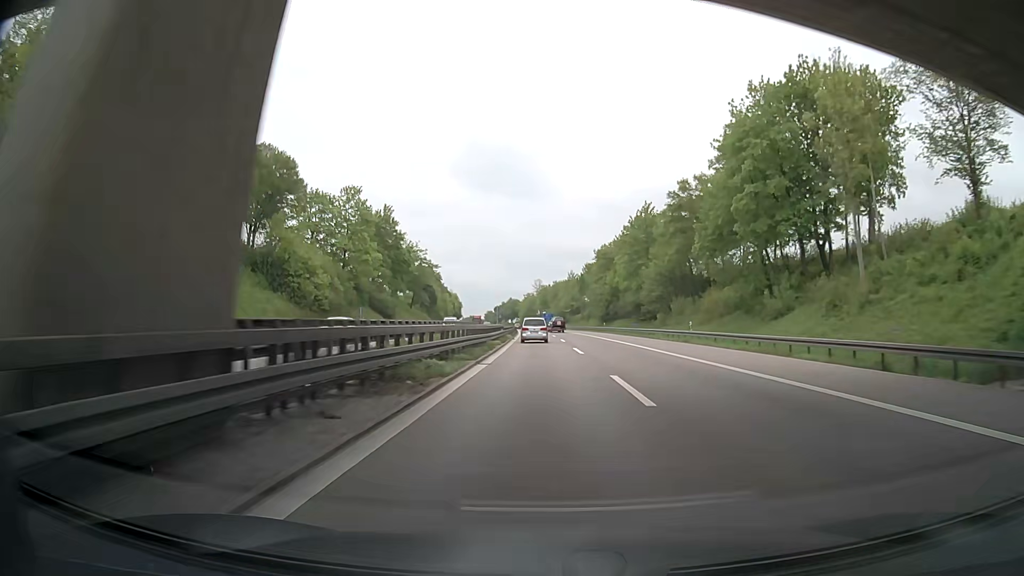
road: motorway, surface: asphalt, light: Day
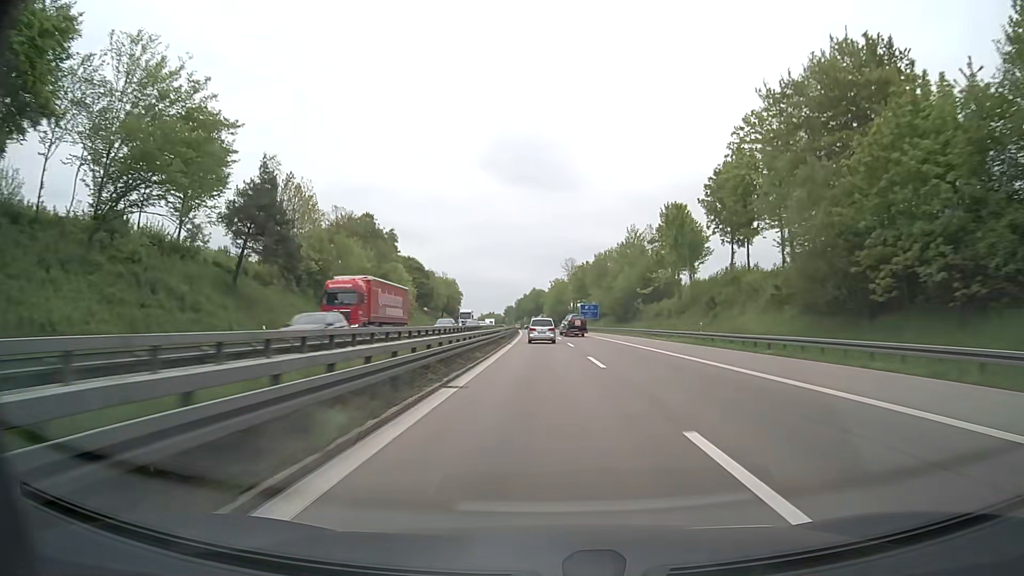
(-2.3, +99.1) m; -2°
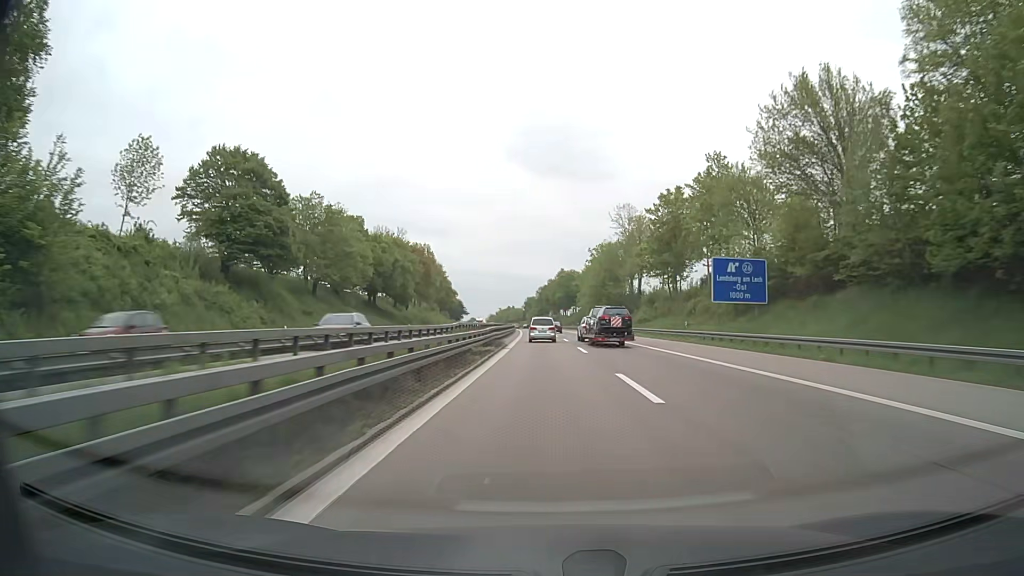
(-2.2, +99.4) m; -3°
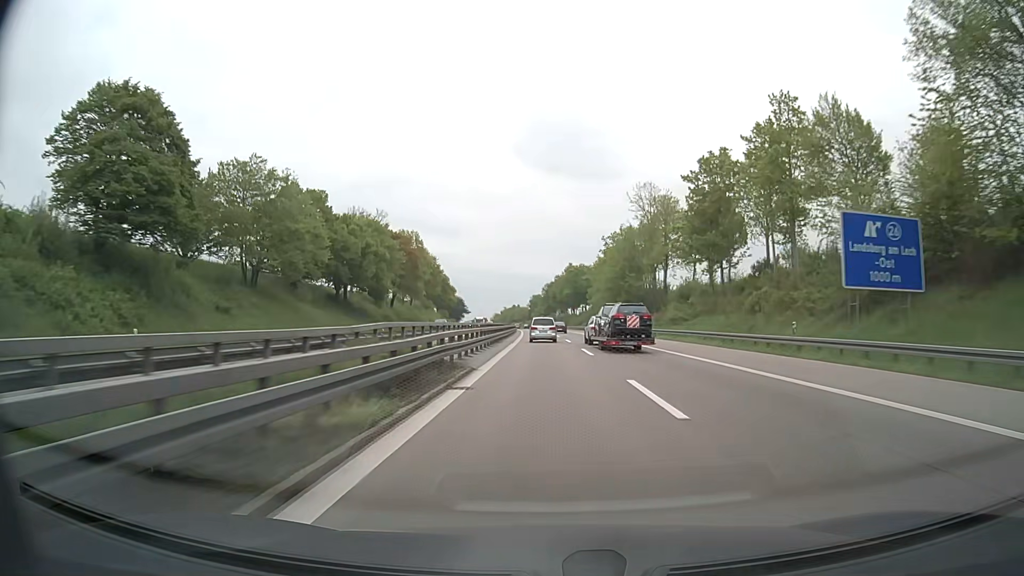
(0.0, +19.9) m; 0°
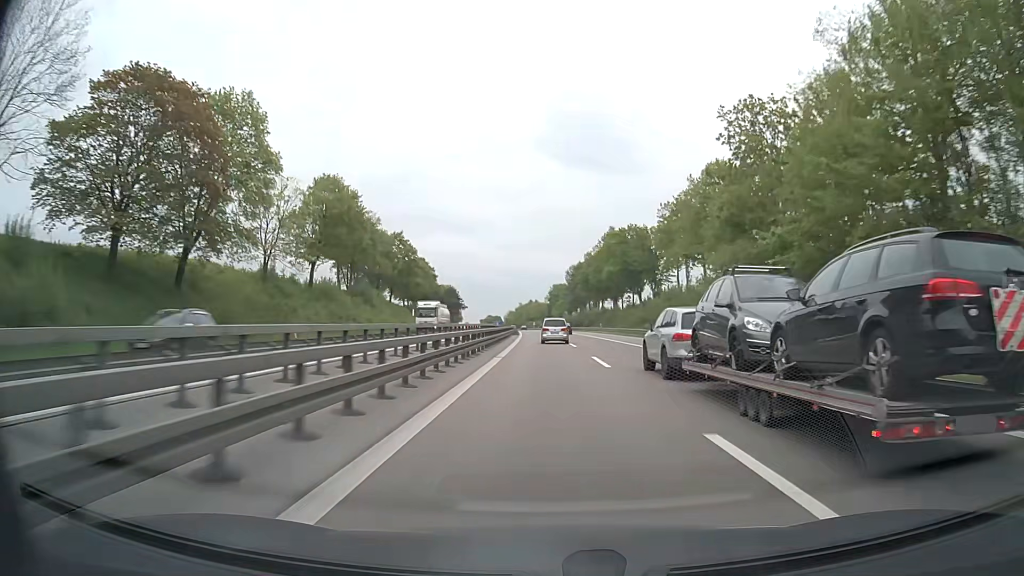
(-1.2, +79.5) m; -2°
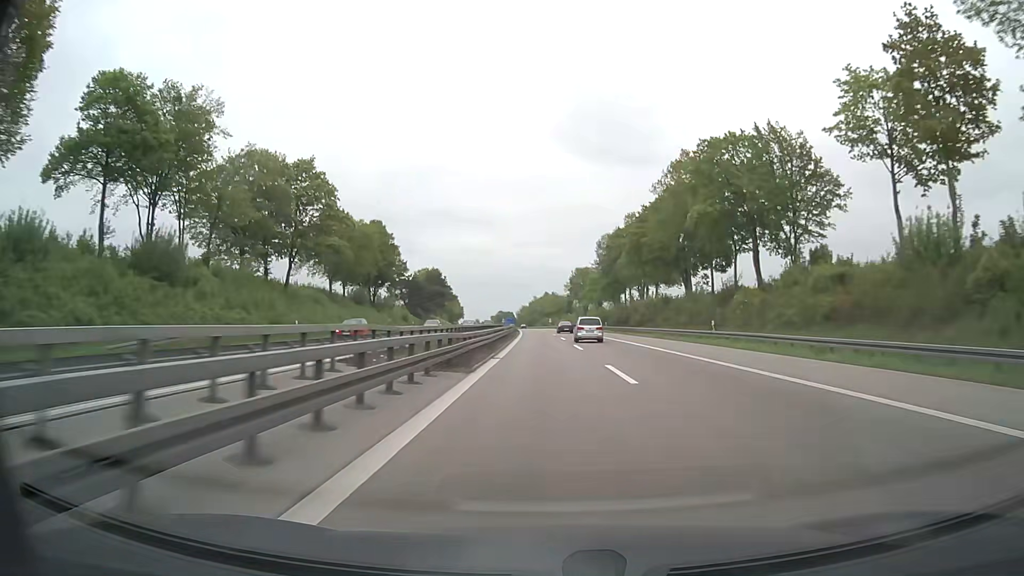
(-0.8, +59.6) m; -1°
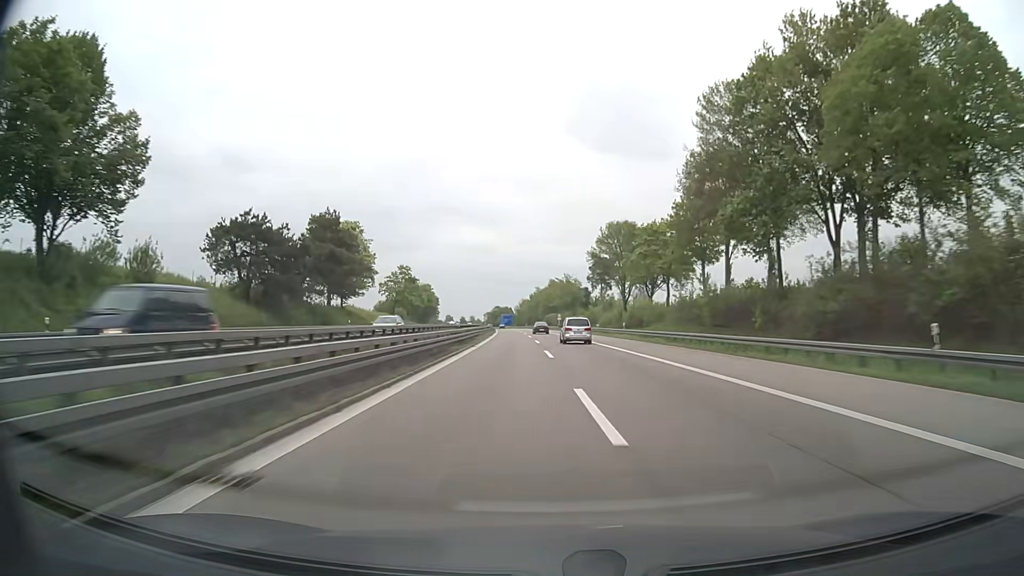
(-0.4, +79.5) m; 0°
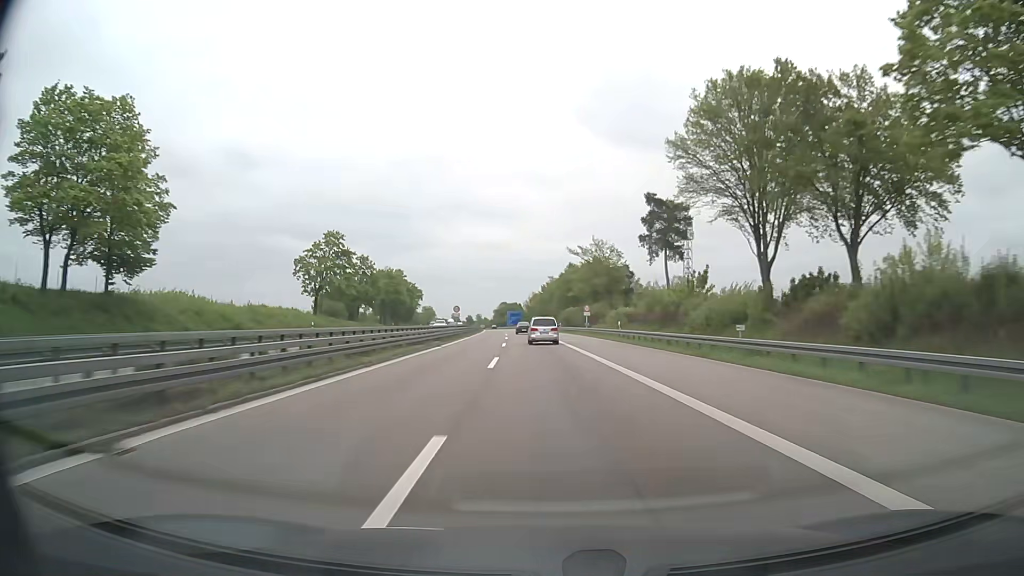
(-0.2, +59.6) m; -1°
(0, +10) (0, +20) (0, +30) (-1, +40) (-1, +50) (-1, +60) (-2, +70) (-2, +80) (-3, +90) (-4, +100) m
